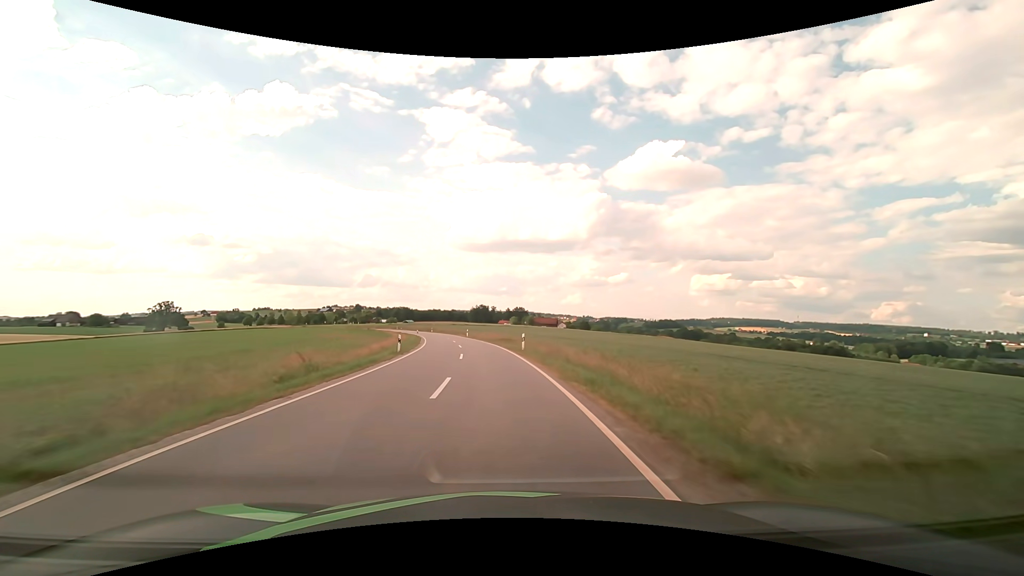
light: Day
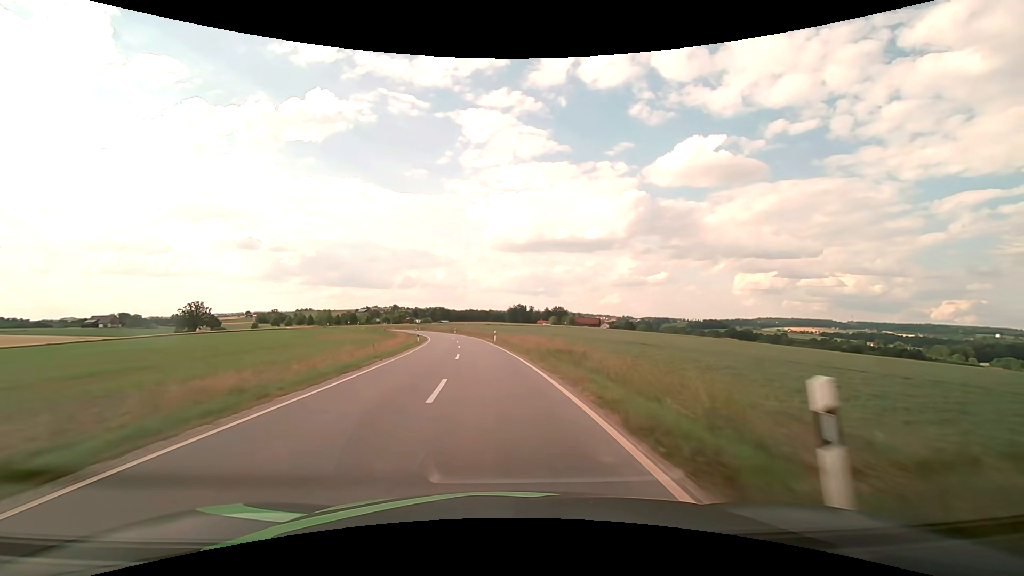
(-1.0, +25.0) m; -4°
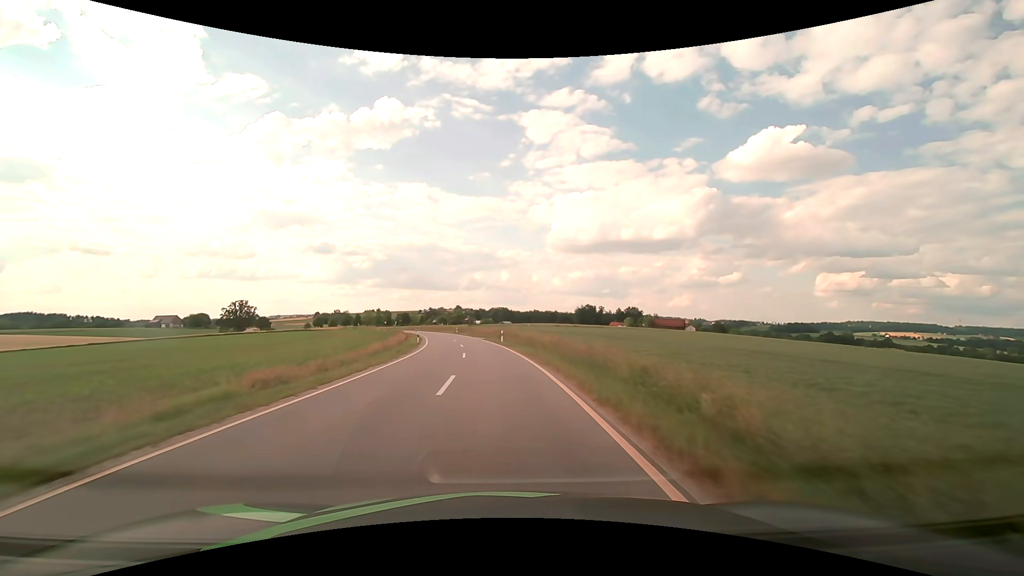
(-3.3, +47.4) m; -7°
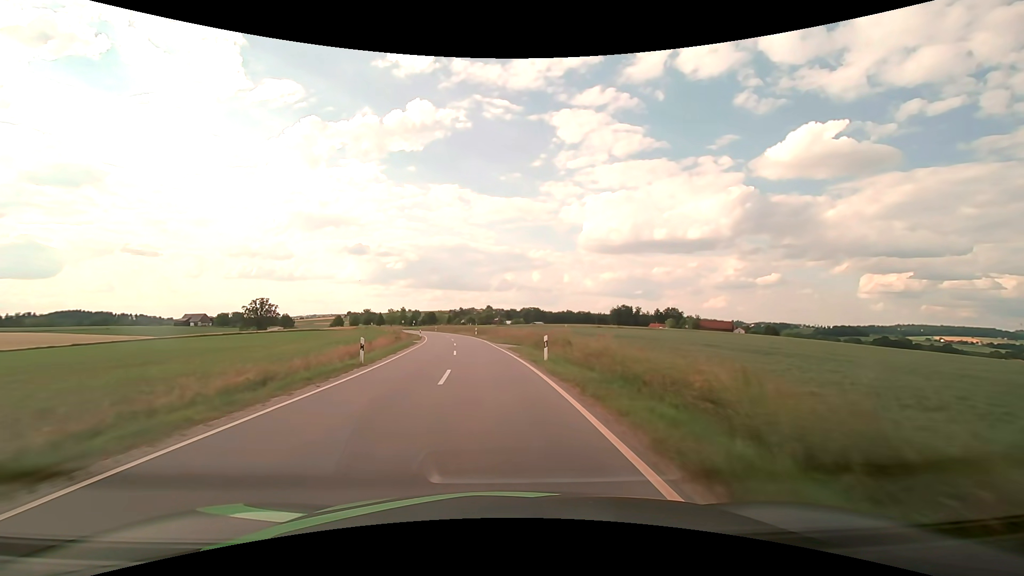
(-0.6, +22.4) m; -3°
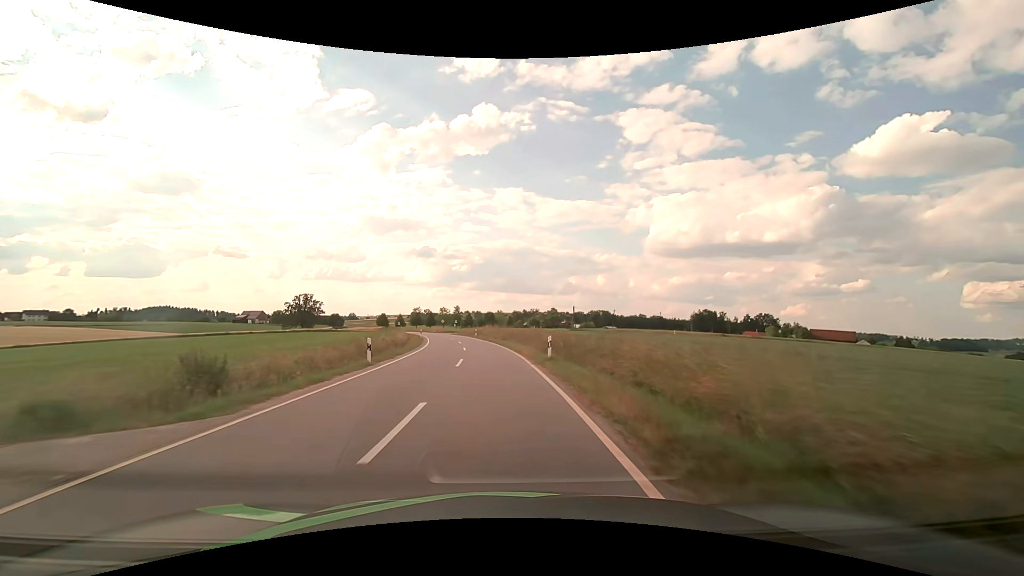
(-3.0, +43.0) m; -7°
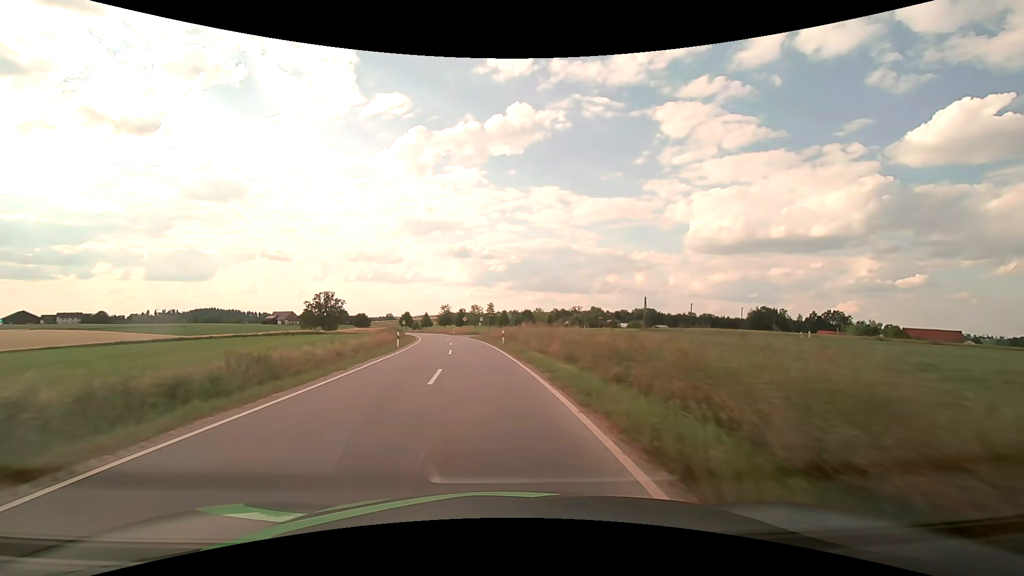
(-1.0, +29.9) m; -4°
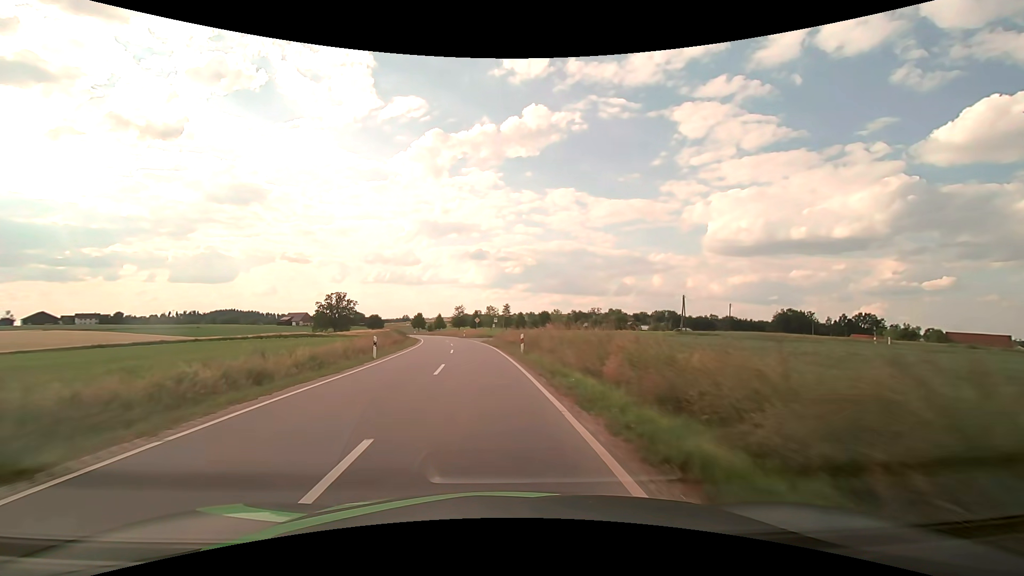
(-0.2, +9.4) m; -2°
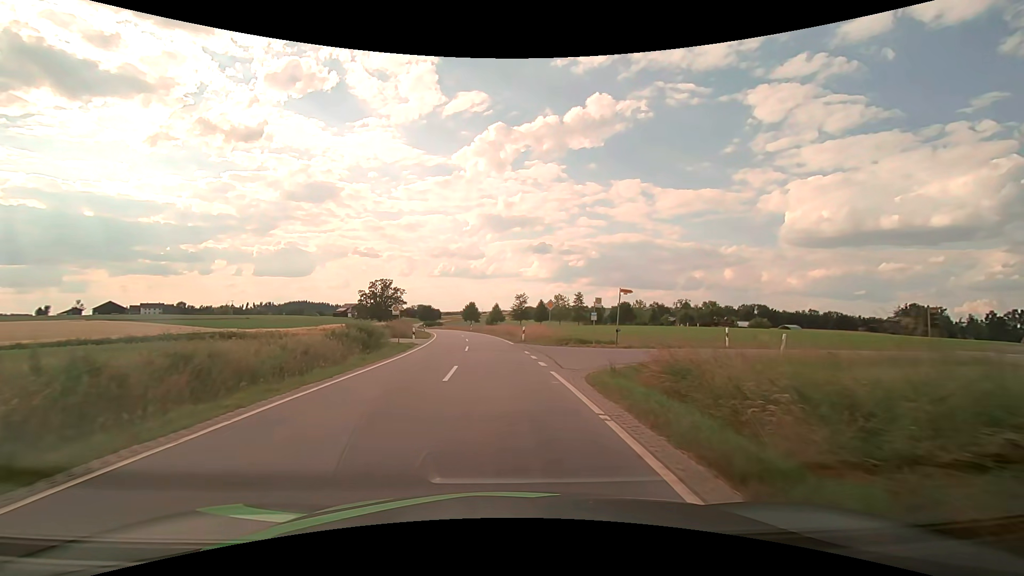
(-2.8, +38.6) m; -7°
(0, +10) (+3, +19) (+12, +23) (+22, +22) (+31, +19) (+40, +14) (+49, +8) (+57, +3) (+65, -3) (+73, -10) m
